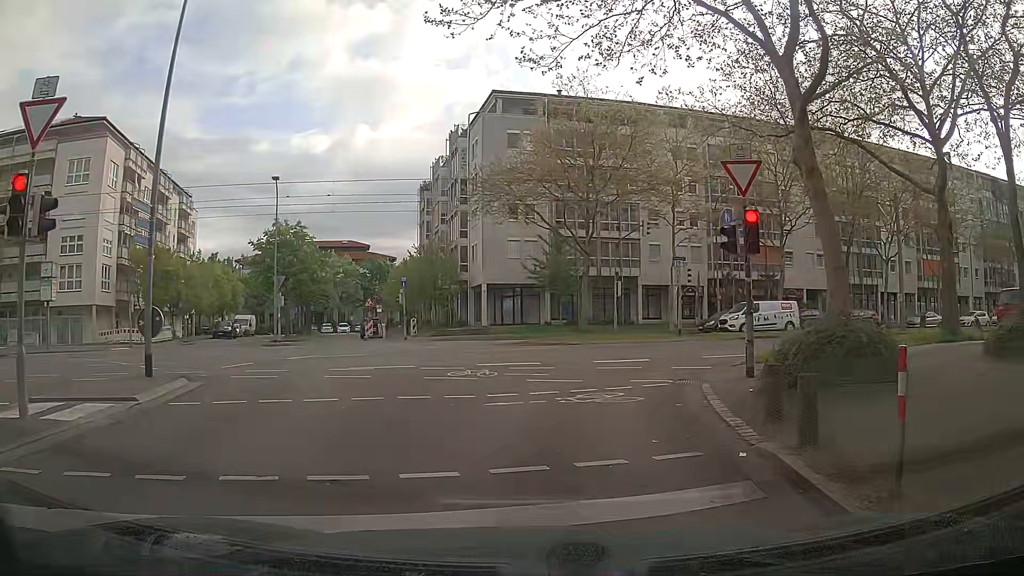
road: residential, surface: asphalt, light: Day
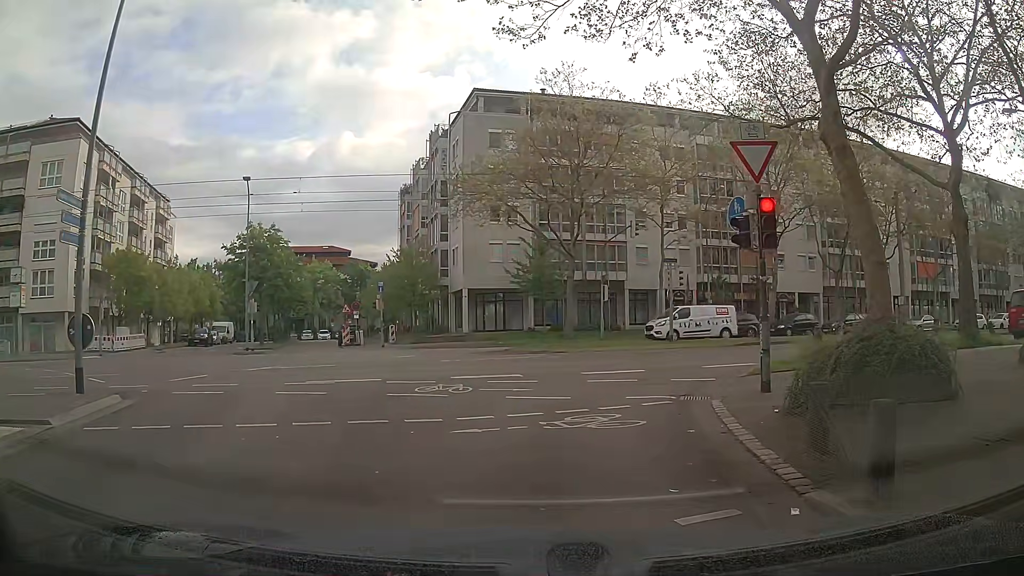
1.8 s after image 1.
(-0.1, +1.7) m; -1°
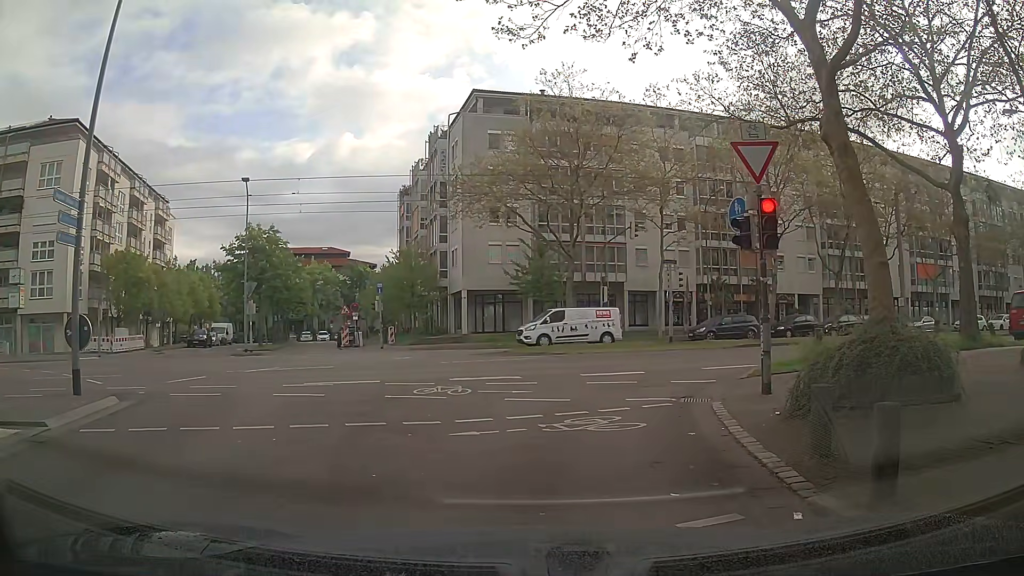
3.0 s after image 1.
(0.0, +0.1) m; 0°
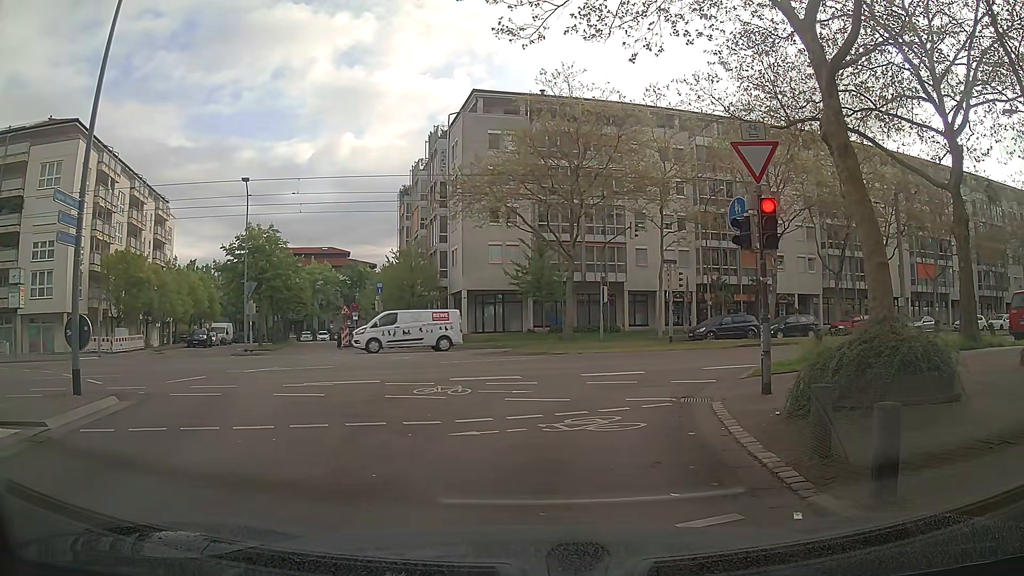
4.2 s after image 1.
(0.0, 0.0) m; 0°
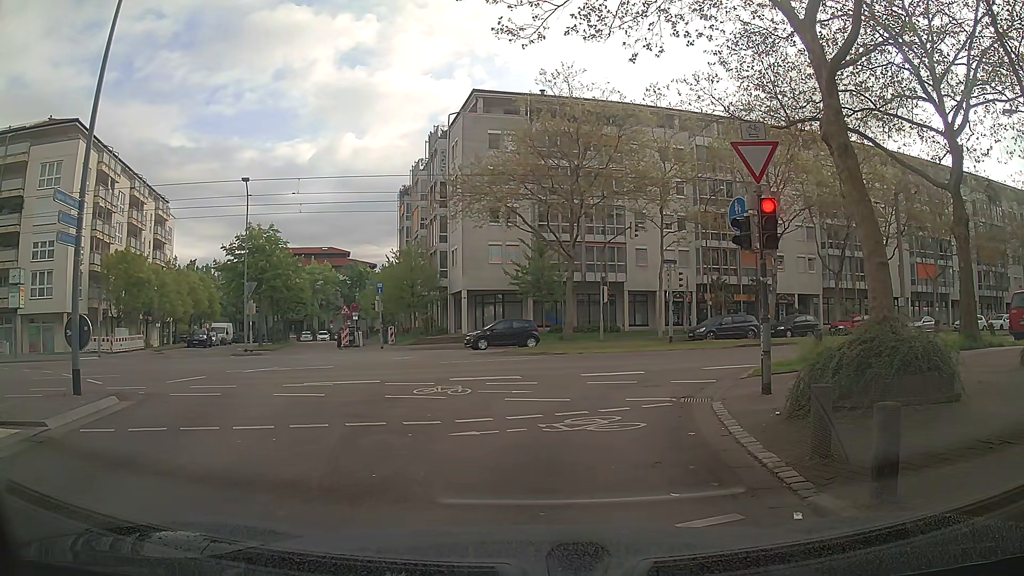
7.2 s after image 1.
(0.0, 0.0) m; 0°
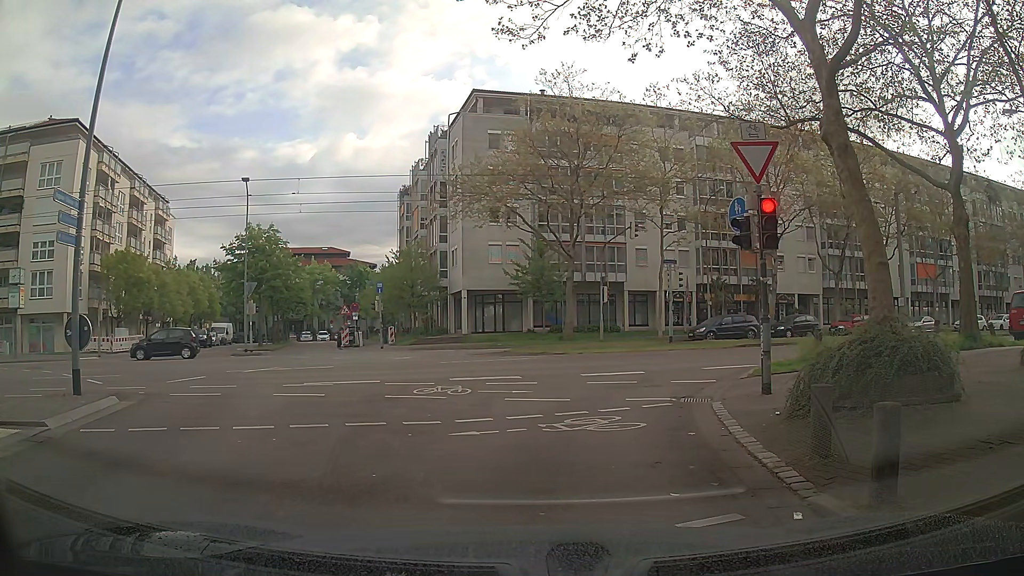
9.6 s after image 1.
(0.0, 0.0) m; 0°
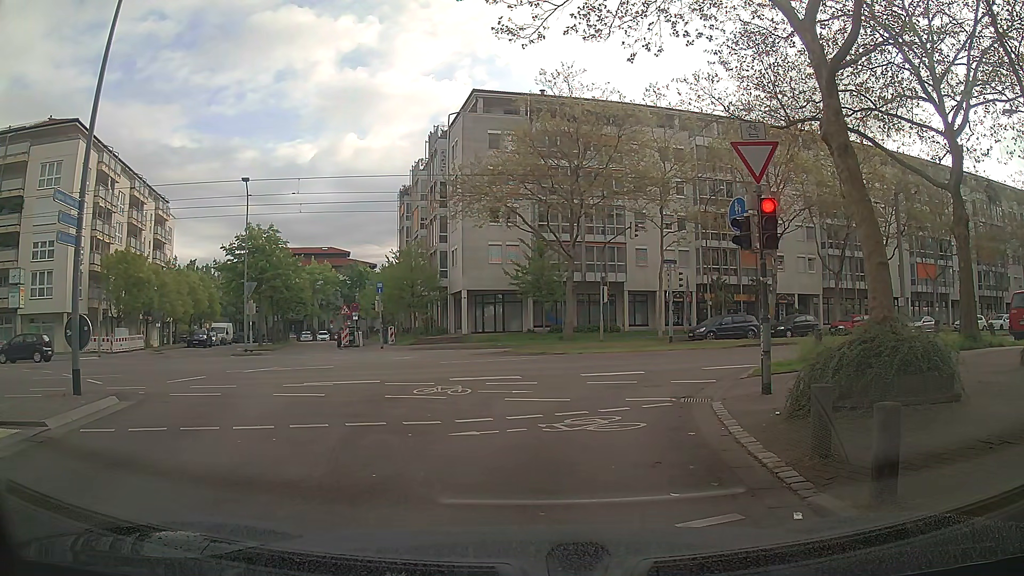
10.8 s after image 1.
(0.0, 0.0) m; 0°
